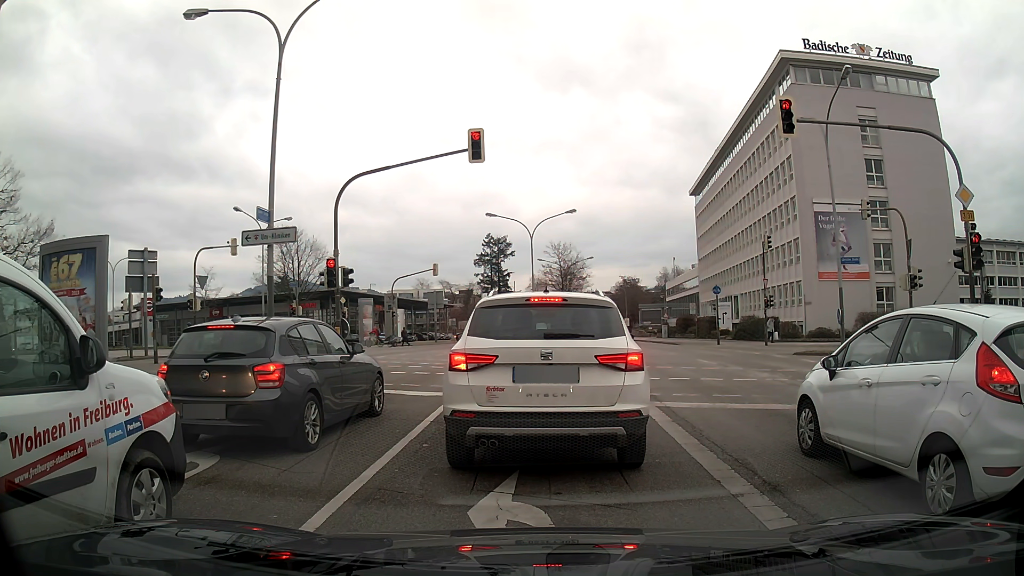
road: primary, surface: asphalt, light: Day
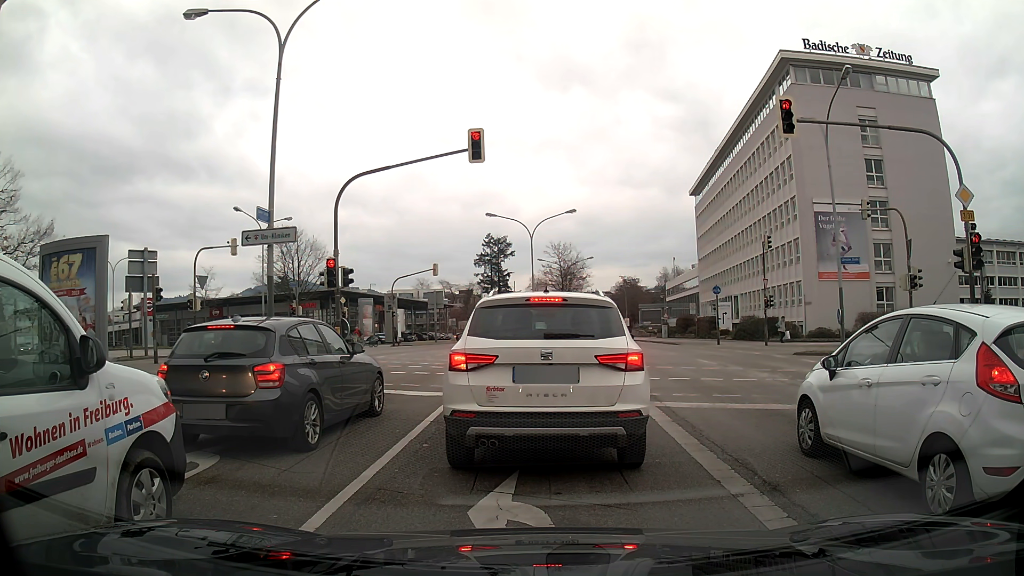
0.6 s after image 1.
(0.0, 0.0) m; 0°
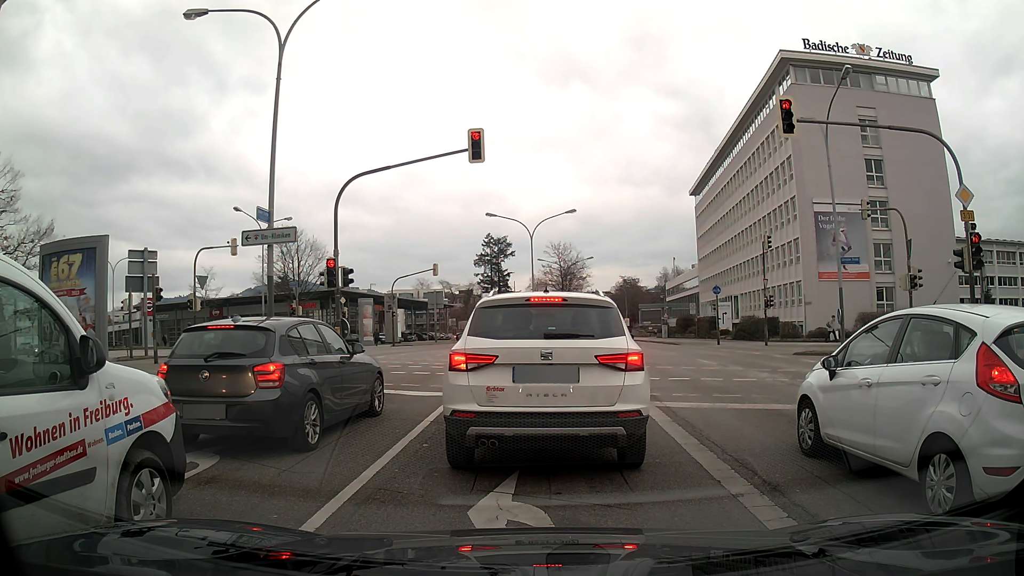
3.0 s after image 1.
(0.0, 0.0) m; 0°
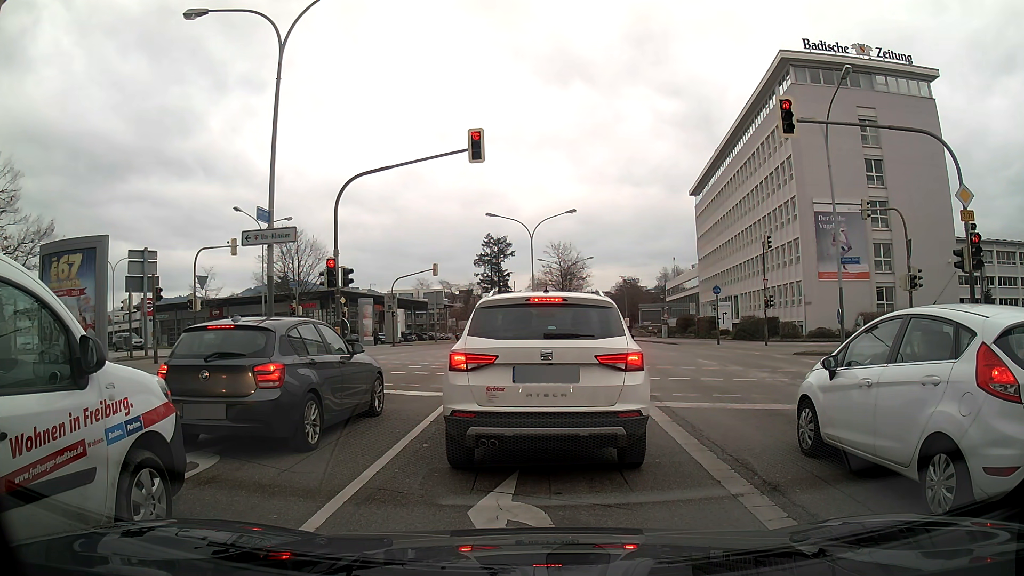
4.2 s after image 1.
(0.0, 0.0) m; 0°
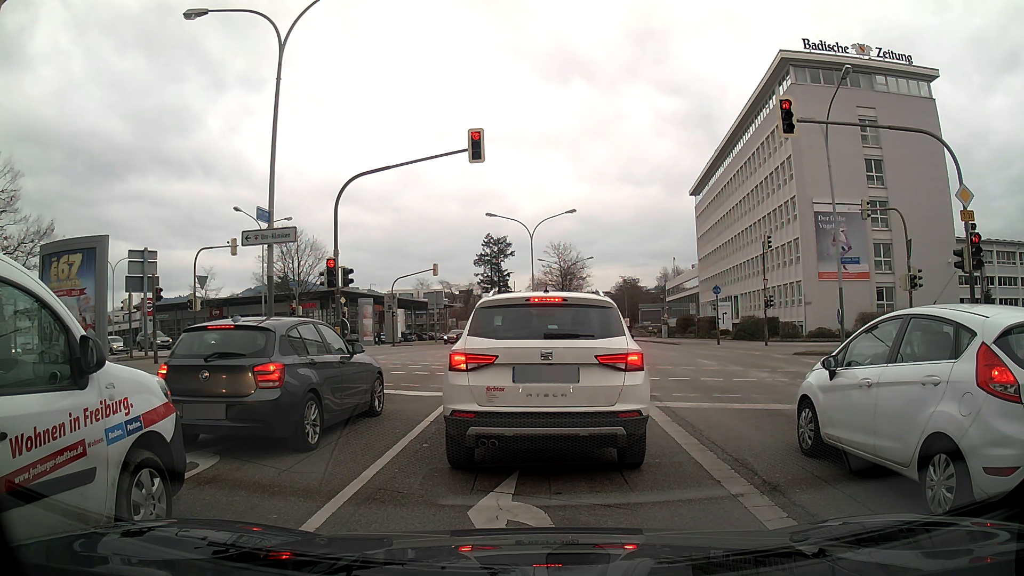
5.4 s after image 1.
(0.0, 0.0) m; 0°
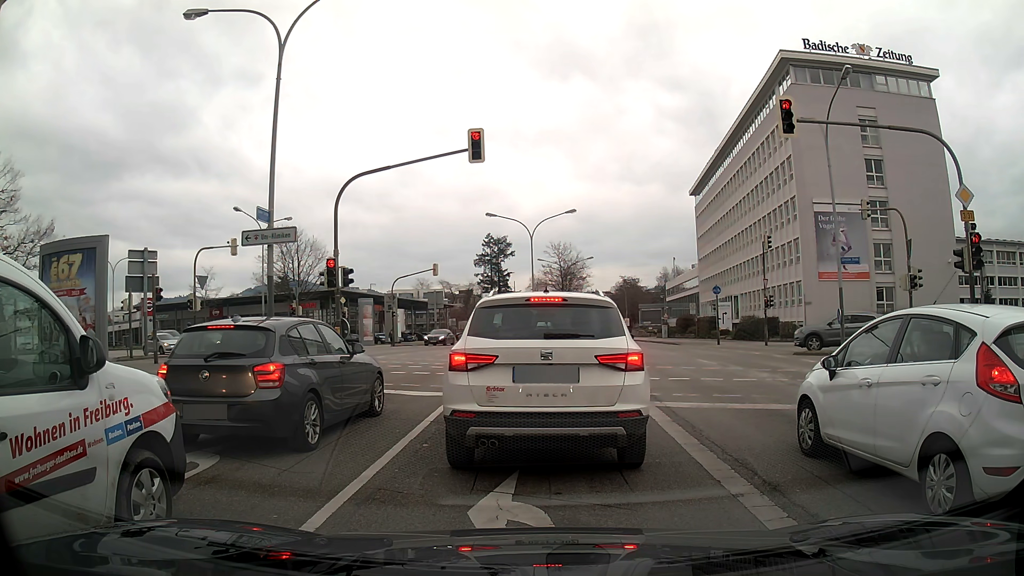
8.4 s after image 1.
(0.0, 0.0) m; 0°
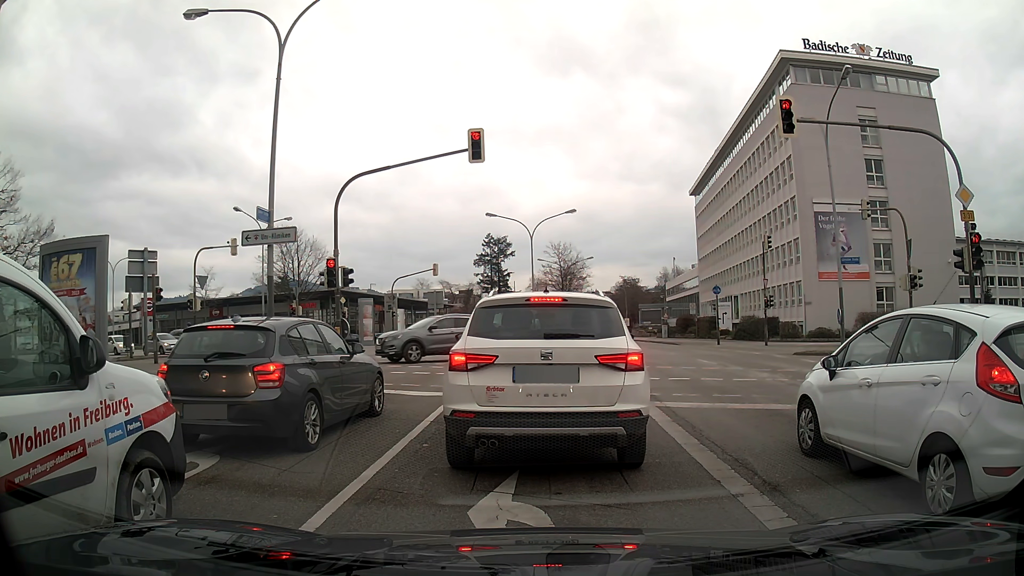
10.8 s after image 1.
(0.0, 0.0) m; 0°
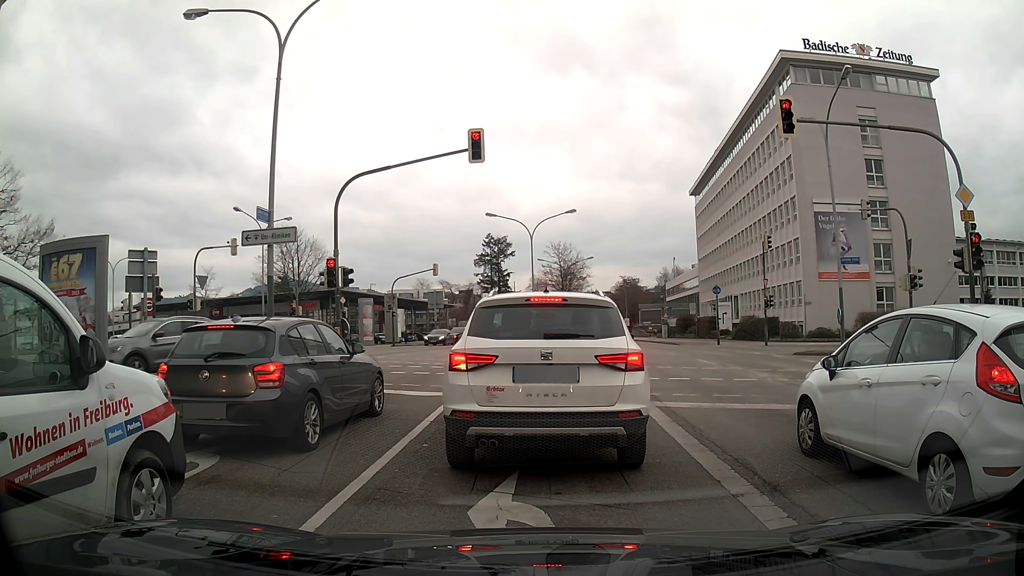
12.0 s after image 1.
(0.0, 0.0) m; 0°
